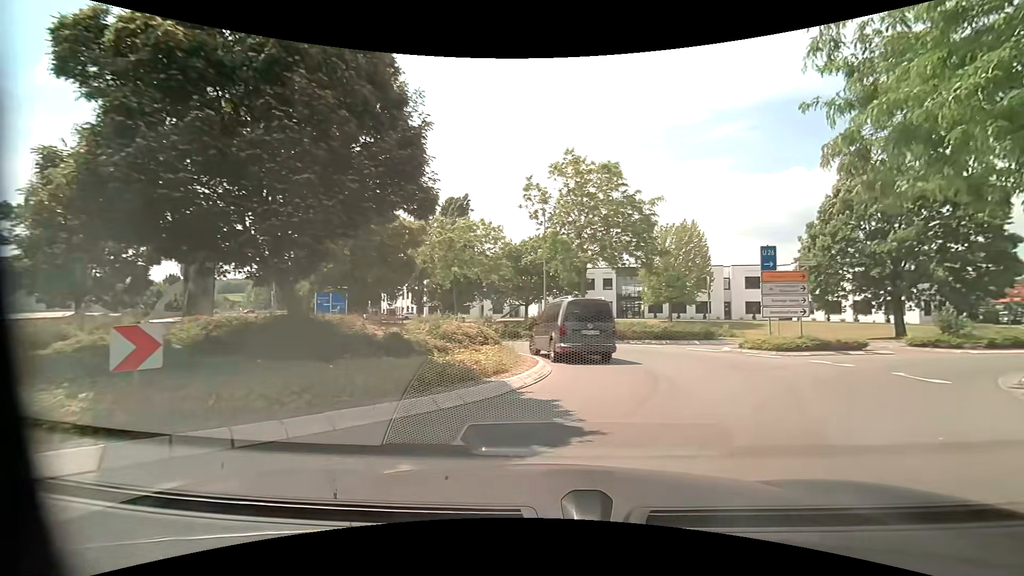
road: residential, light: Day
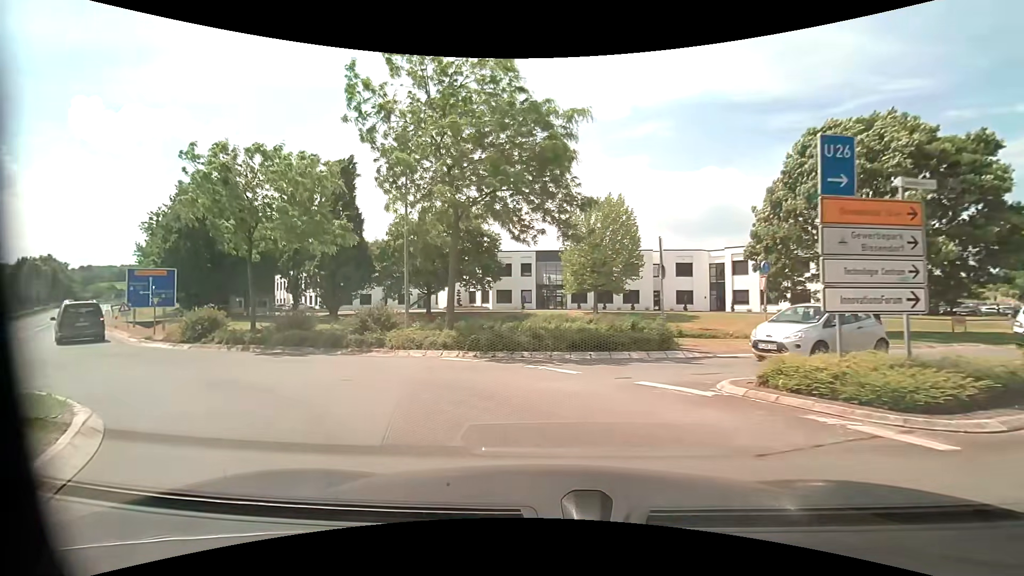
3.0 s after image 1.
(+2.9, +11.9) m; +9°
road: secondary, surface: asphalt
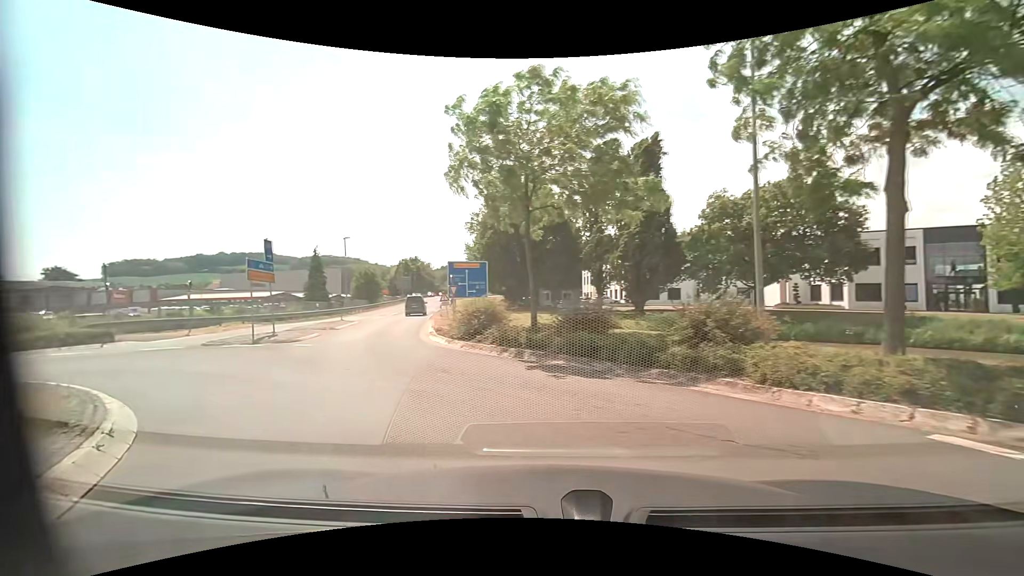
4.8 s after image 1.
(-1.8, +6.9) m; -33°
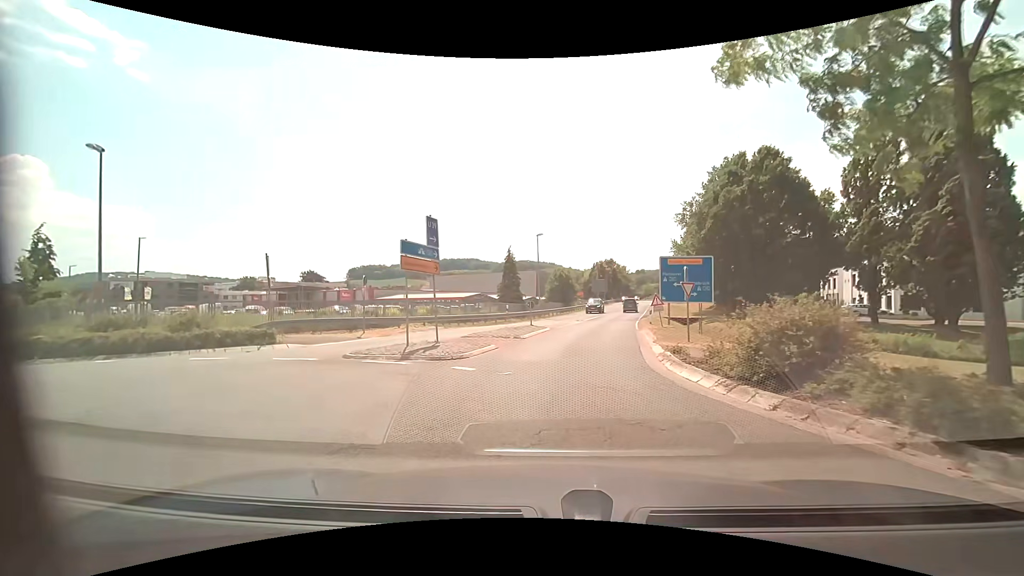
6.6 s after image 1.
(-1.9, +7.3) m; -22°
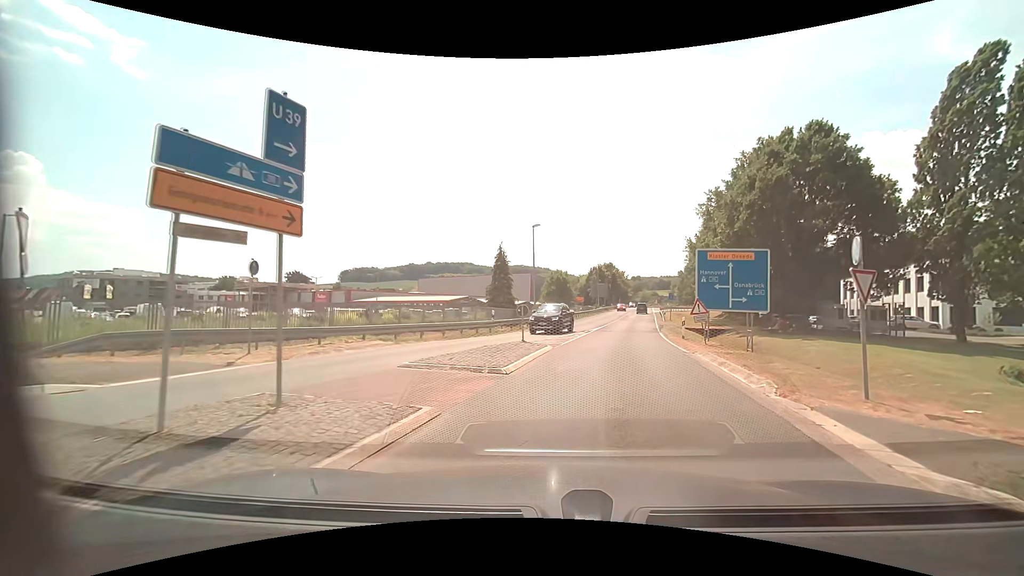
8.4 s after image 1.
(-0.3, +9.2) m; +1°
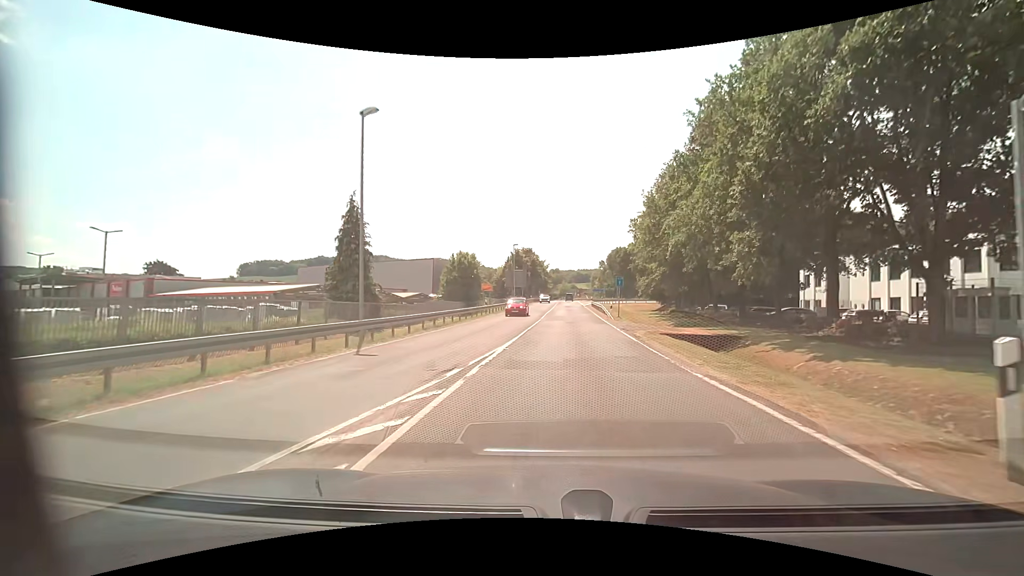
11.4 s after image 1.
(+2.7, +23.7) m; +9°
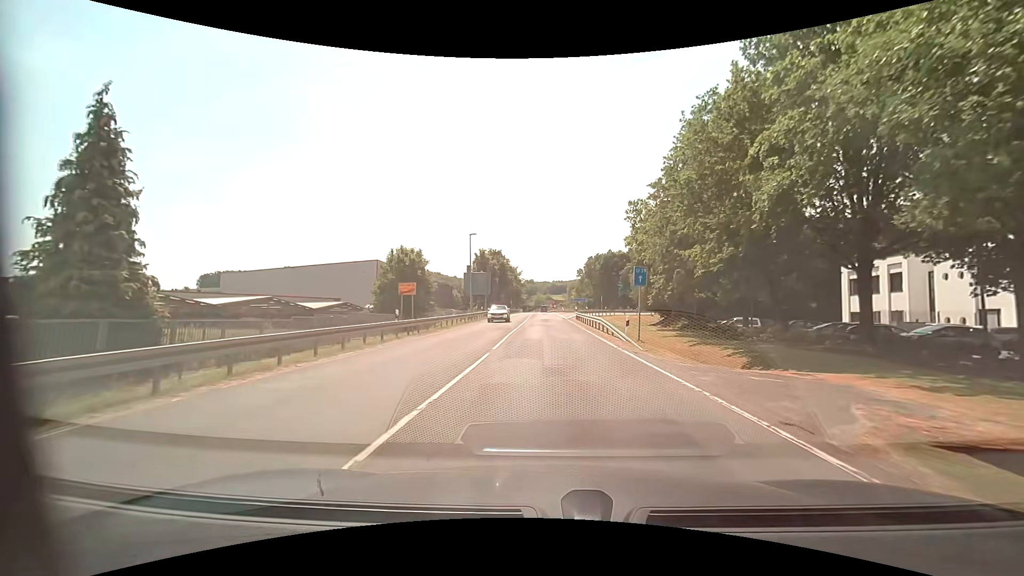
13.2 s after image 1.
(+0.6, +19.3) m; +3°
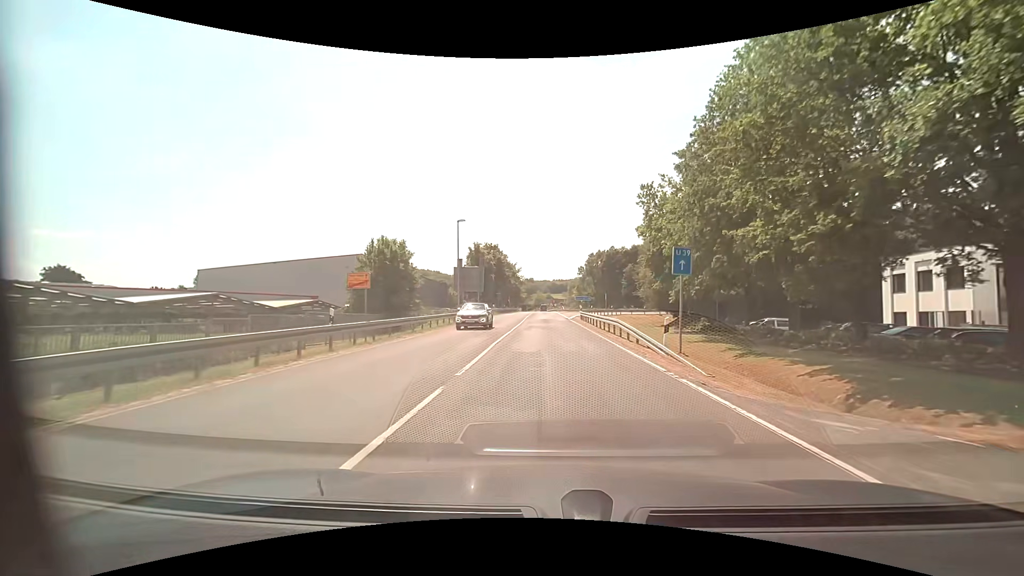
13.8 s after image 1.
(0.0, +7.1) m; 0°
(0, +10) (0, +20) (0, +30) (0, +40) (0, +50) (0, +60) (0, +70) (0, +80) (0, +90) (0, +100) m
